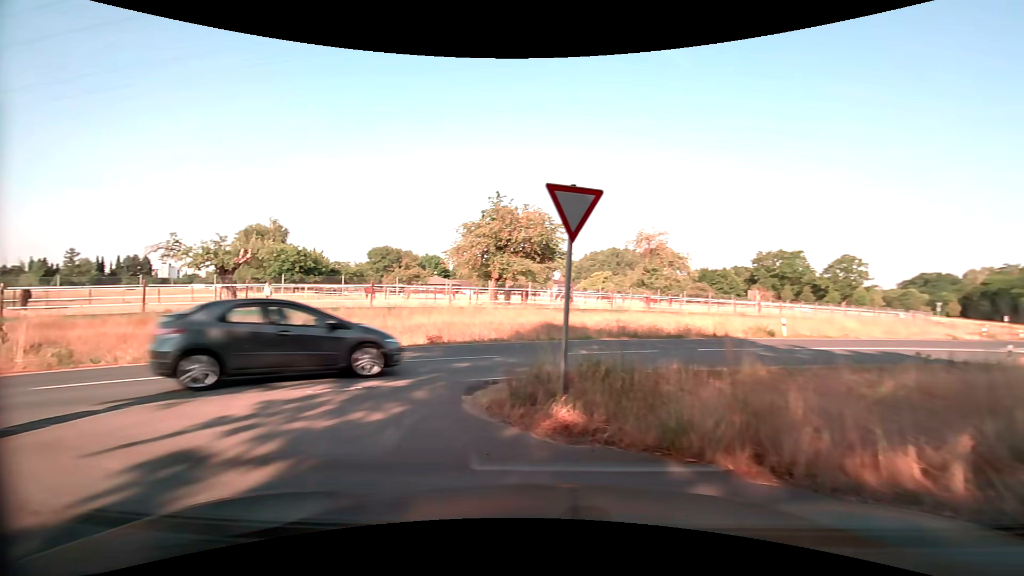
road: secondary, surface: asphalt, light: Day
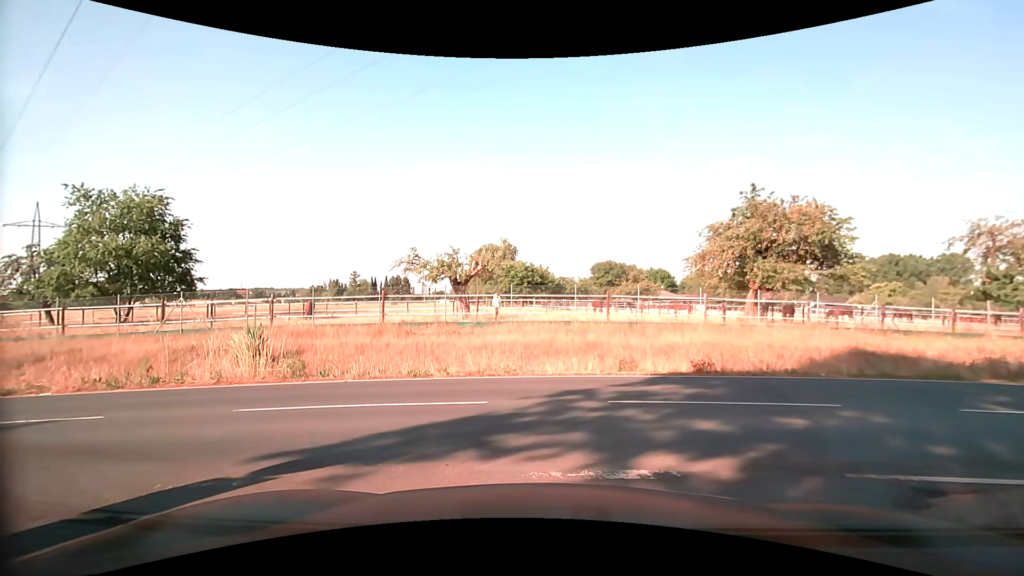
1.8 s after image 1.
(-0.9, +3.8) m; -23°
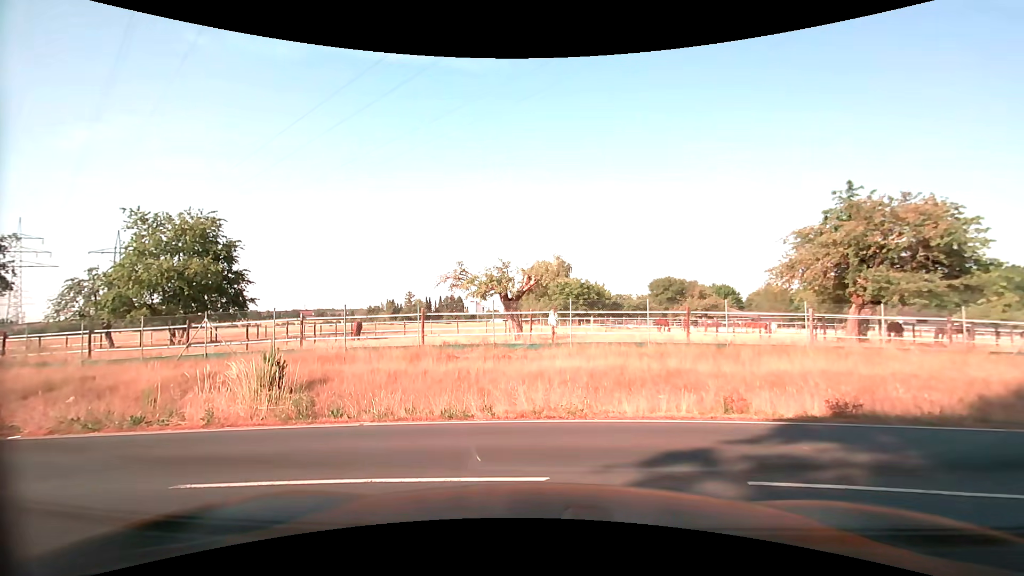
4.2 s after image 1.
(-0.1, +2.9) m; -6°
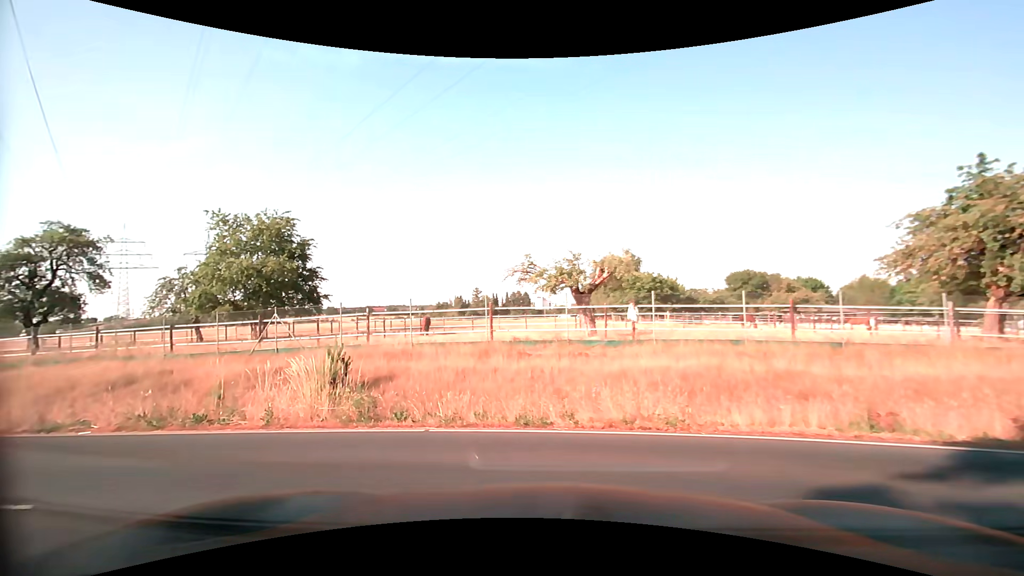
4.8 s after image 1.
(-0.1, +1.3) m; -7°
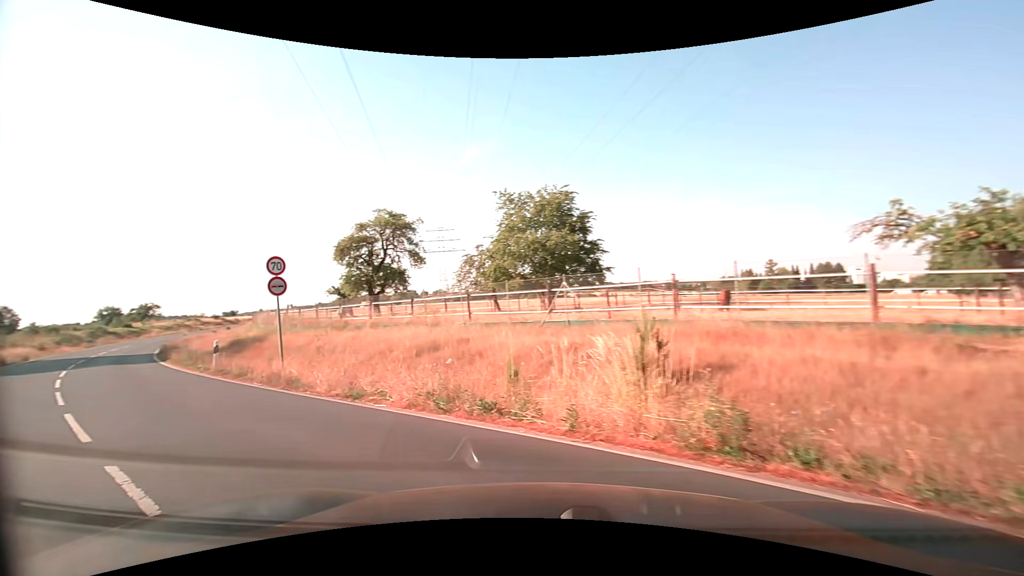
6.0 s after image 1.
(-1.1, +3.7) m; -32°
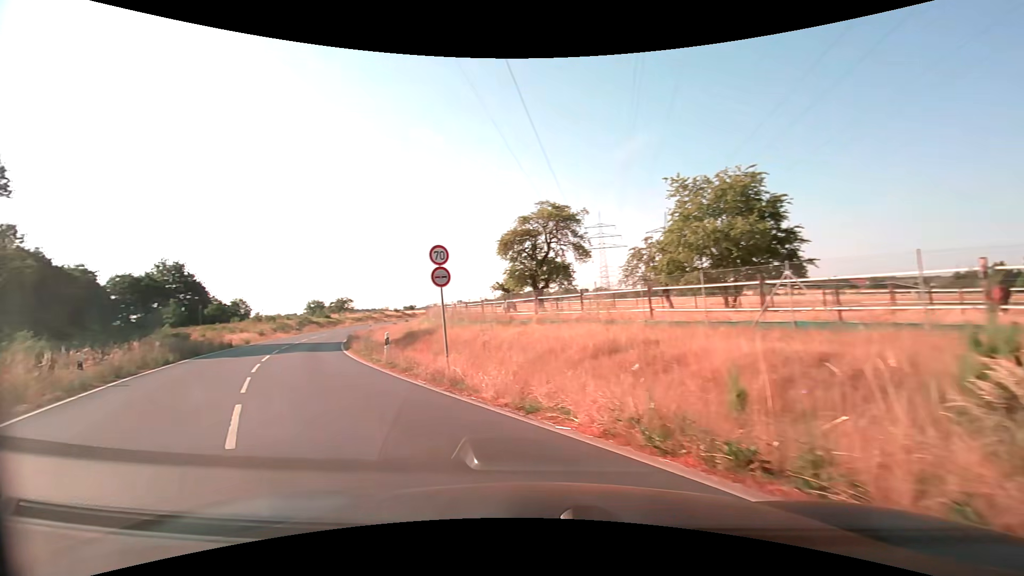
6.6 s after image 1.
(-0.4, +2.4) m; -19°
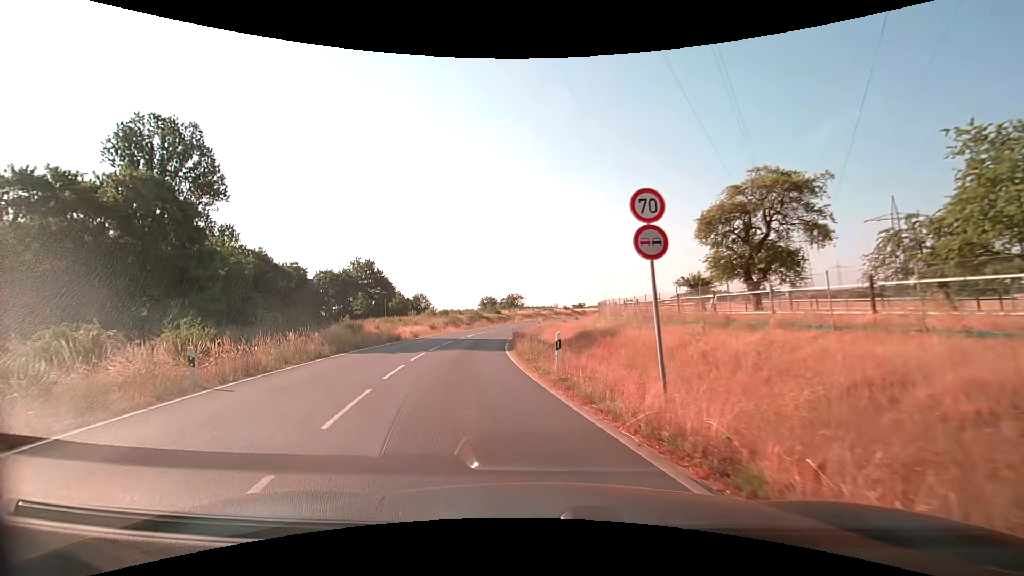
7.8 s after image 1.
(-1.1, +5.9) m; -18°
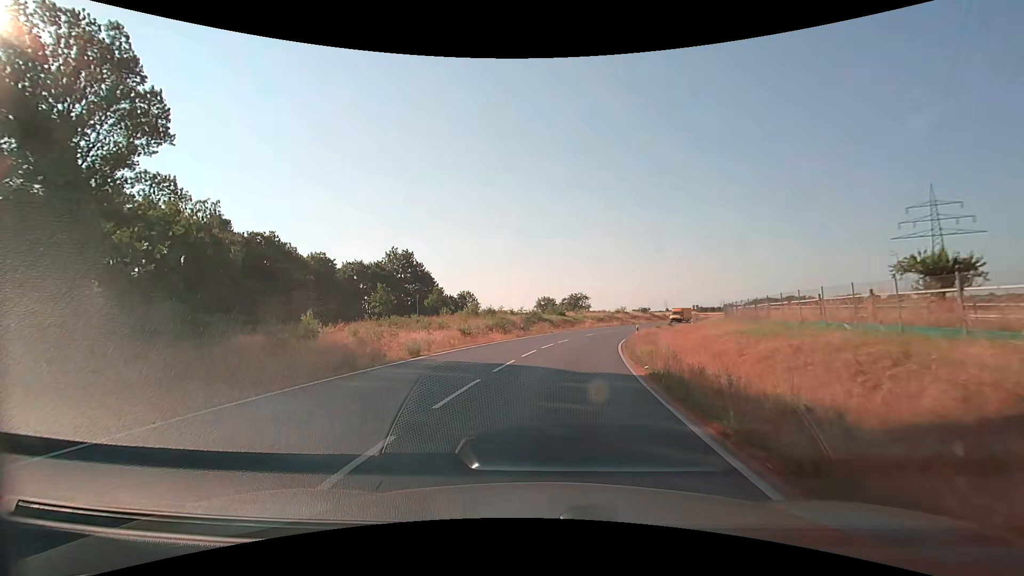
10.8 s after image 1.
(-2.9, +22.4) m; -6°
(0, +10) (+1, +20) (+3, +30) (+5, +40) (+7, +49) (+10, +59) (+13, +68) (+17, +78) (+22, +86) (+27, +95) m
